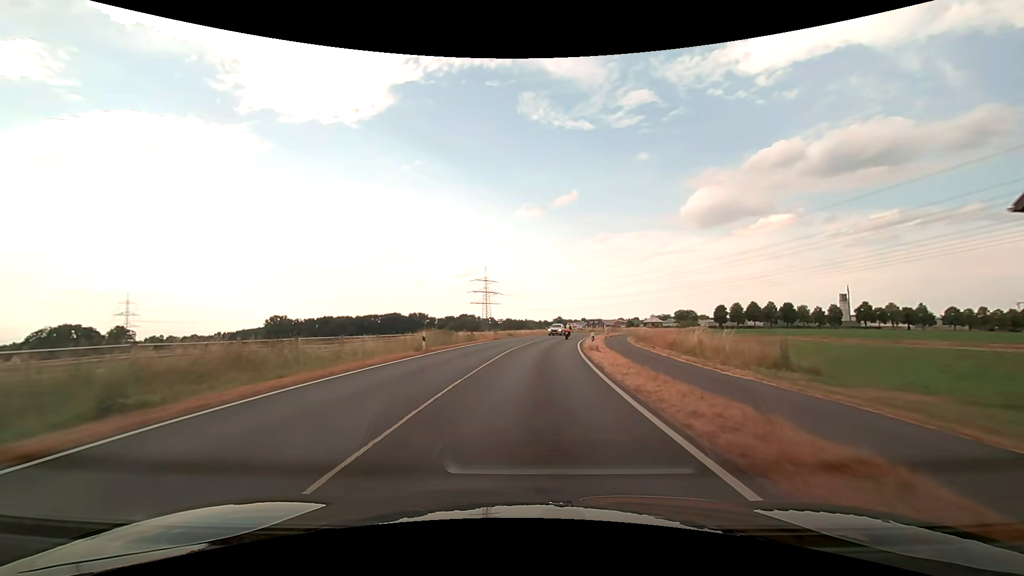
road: secondary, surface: asphalt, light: Day
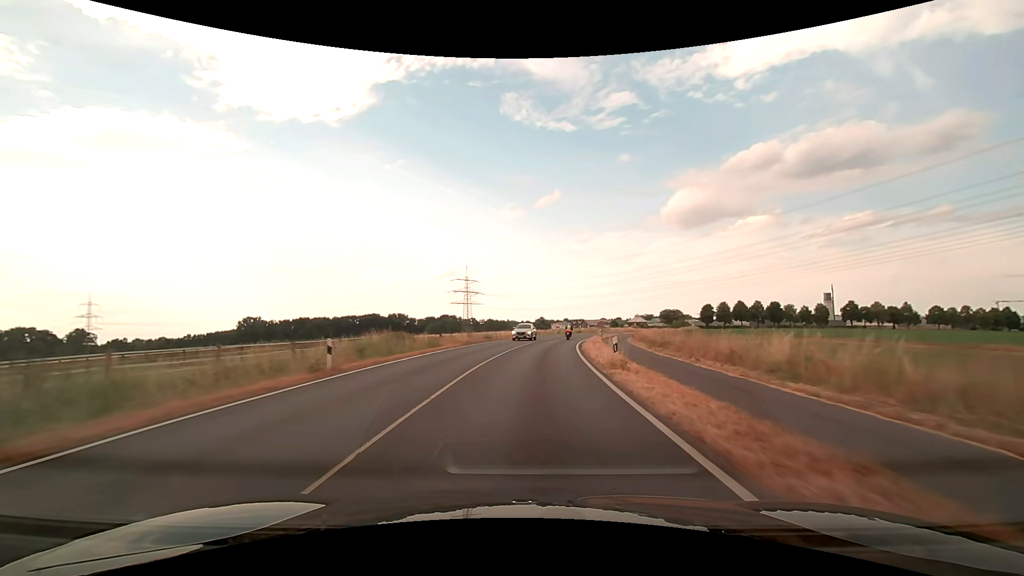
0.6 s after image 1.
(+0.2, +10.6) m; +2°
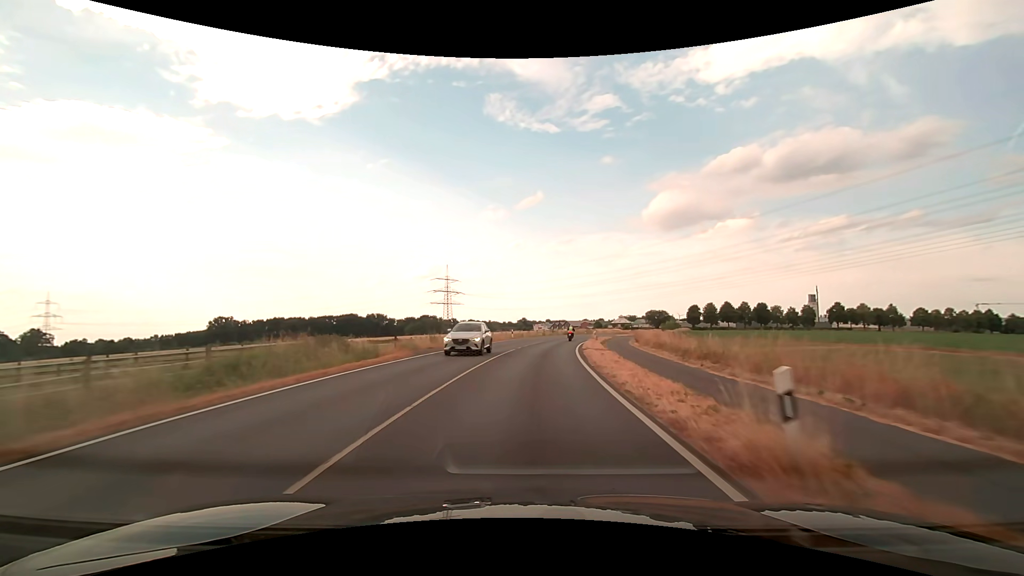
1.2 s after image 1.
(+0.2, +10.6) m; +2°
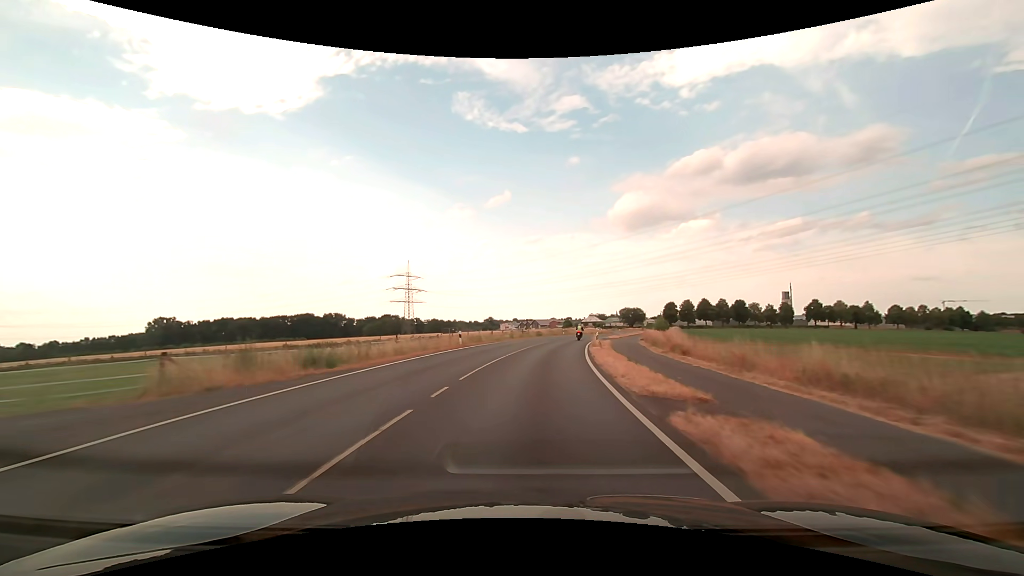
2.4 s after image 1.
(+0.7, +21.5) m; +4°
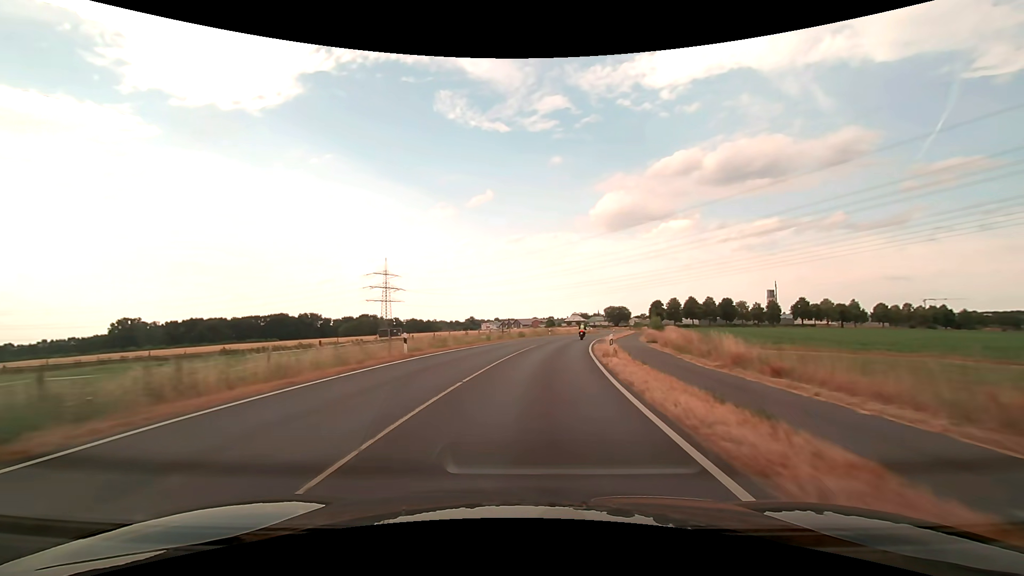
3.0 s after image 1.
(+0.2, +10.9) m; +2°
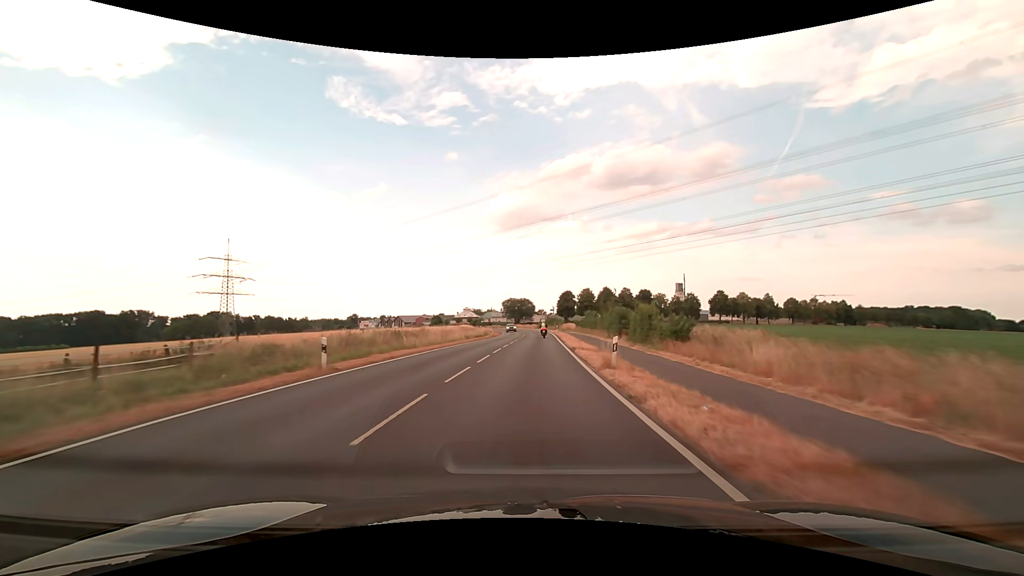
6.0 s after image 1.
(+6.2, +54.5) m; +12°
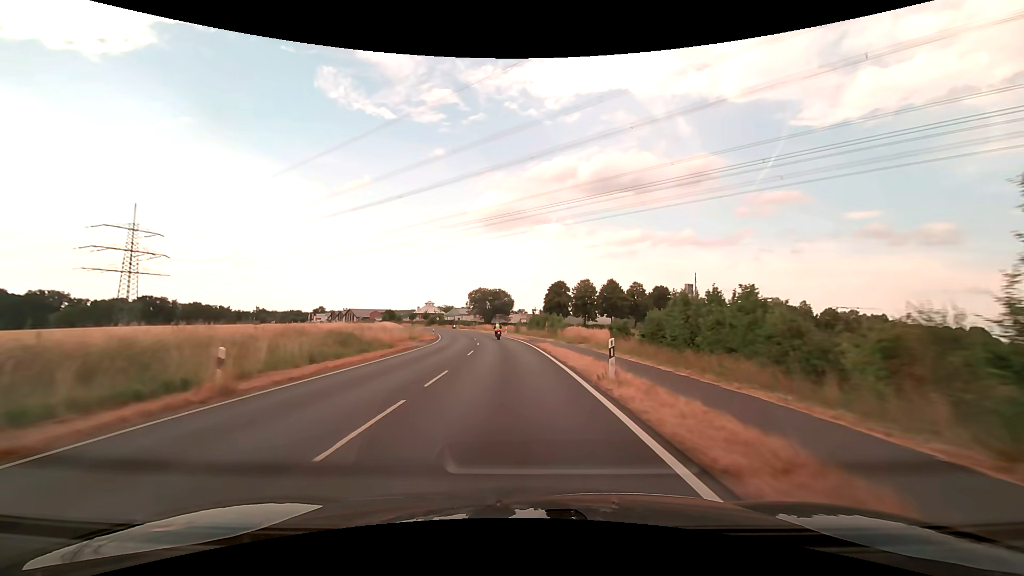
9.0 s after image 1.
(+1.7, +54.6) m; +2°
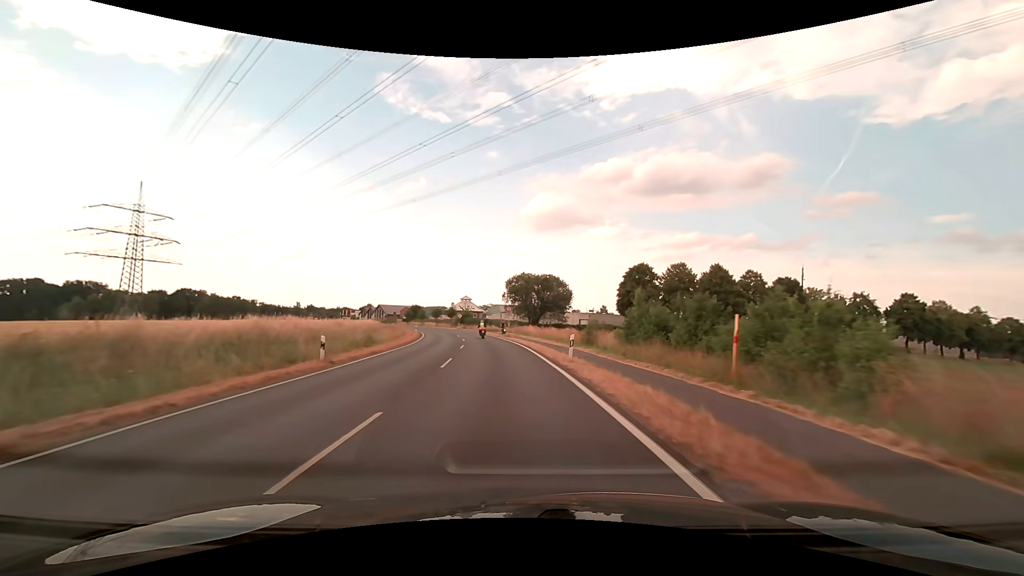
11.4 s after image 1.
(-1.8, +43.7) m; -6°
(0, +10) (-1, +20) (-2, +30) (-3, +40) (-4, +50) (-6, +60) (-8, +69) (-10, +79) (-13, +89) (-16, +98) m
